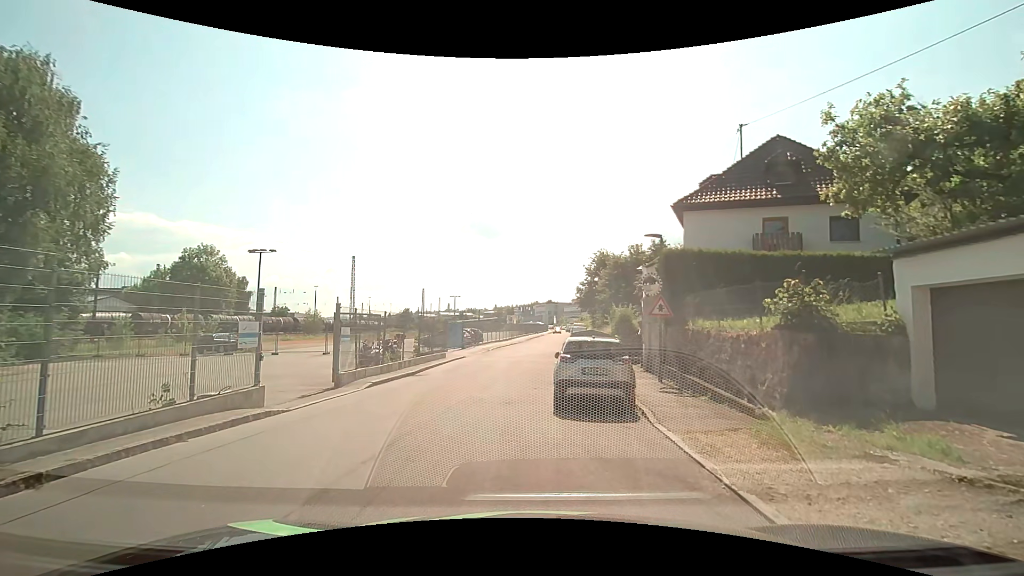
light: Day
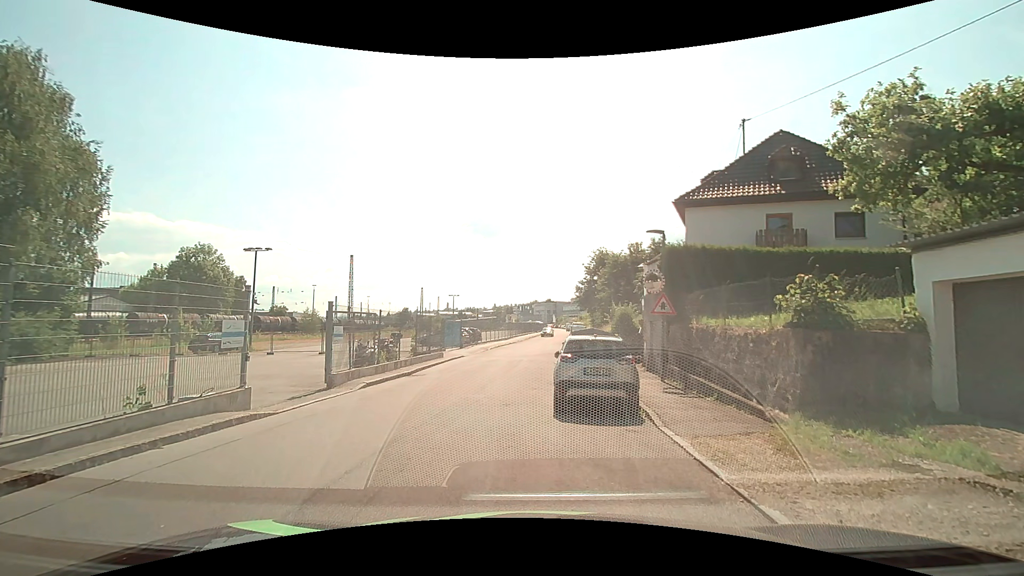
(0.0, +0.5) m; 0°
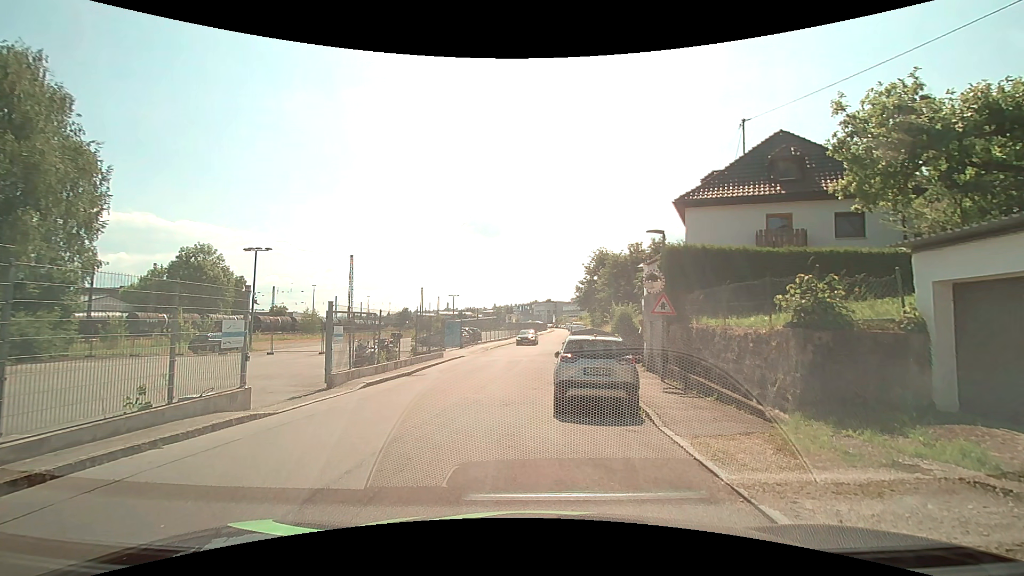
(0.0, 0.0) m; 0°
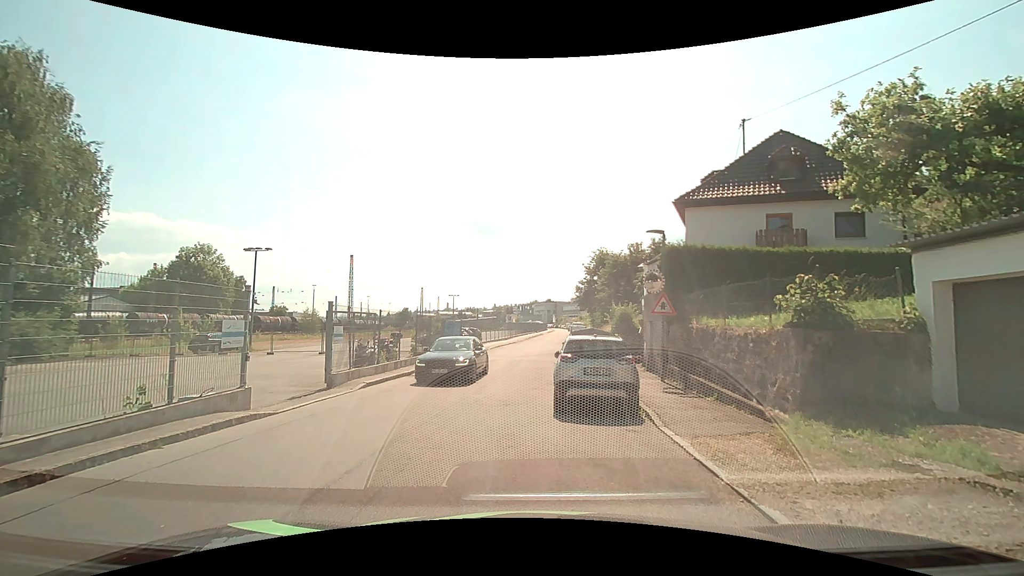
(0.0, 0.0) m; 0°
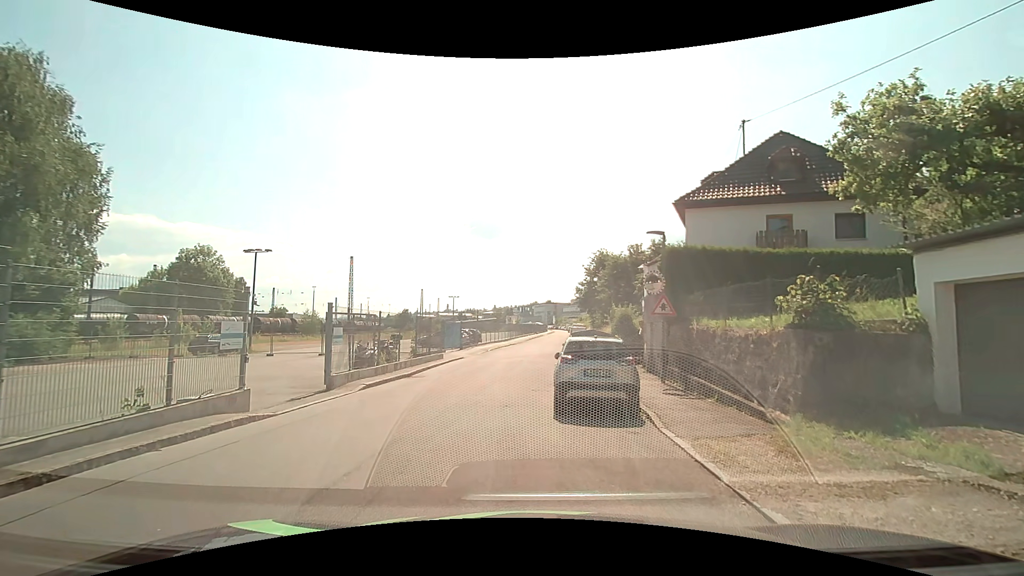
(0.0, 0.0) m; 0°
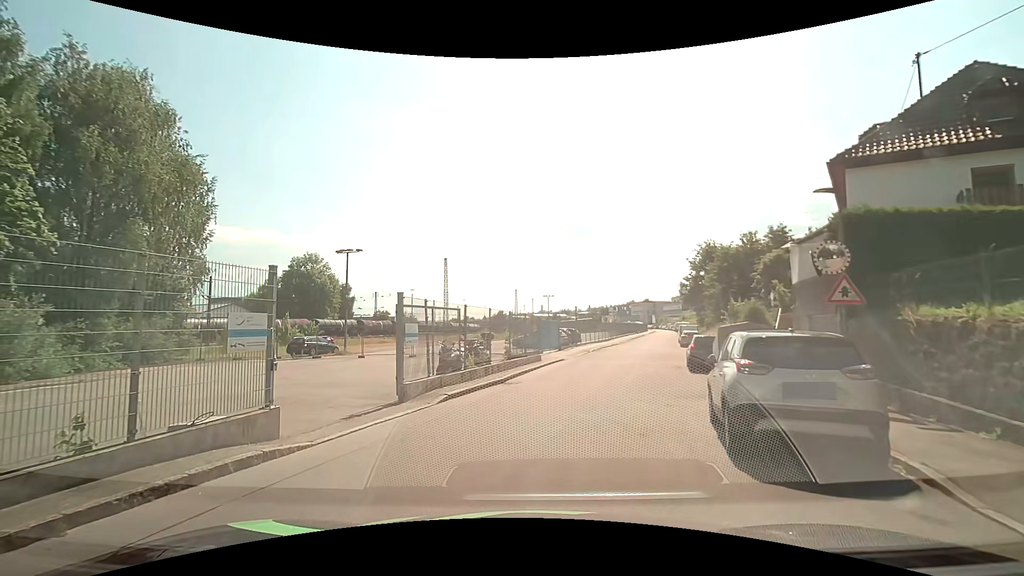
(-0.4, +3.8) m; -11°
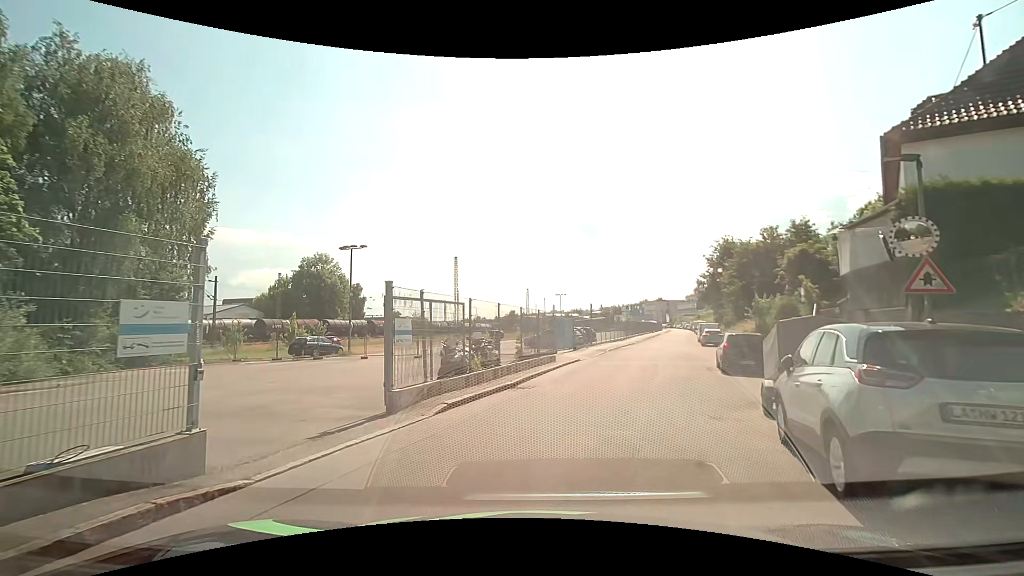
(-0.1, +2.0) m; -2°
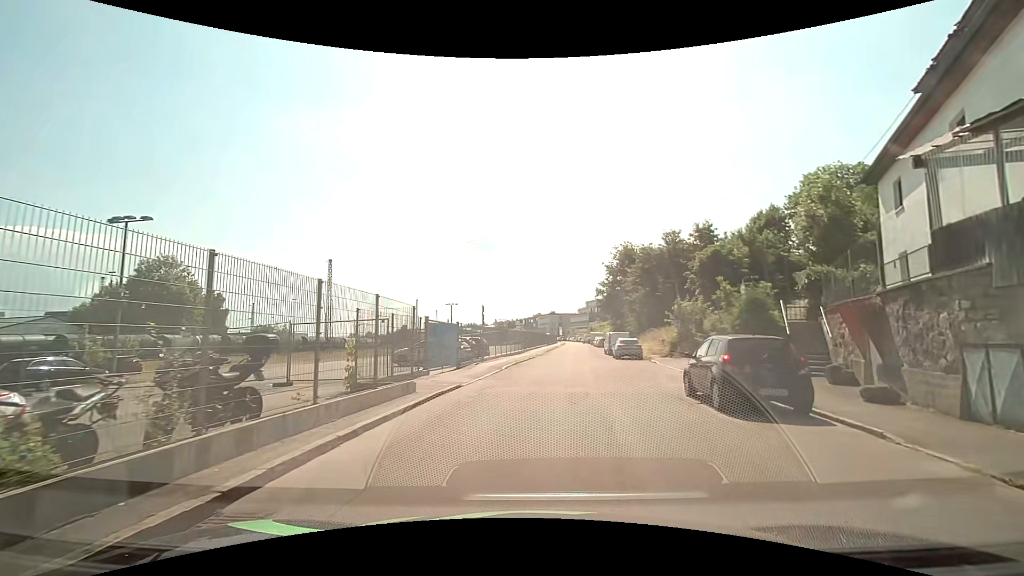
(+0.9, +9.9) m; +12°
